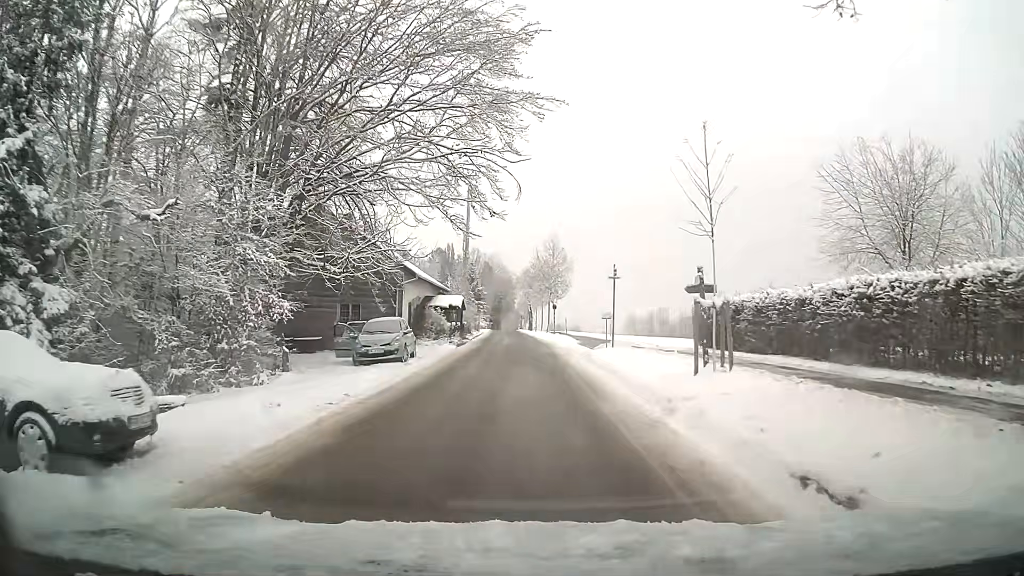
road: residential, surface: asphalt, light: Day
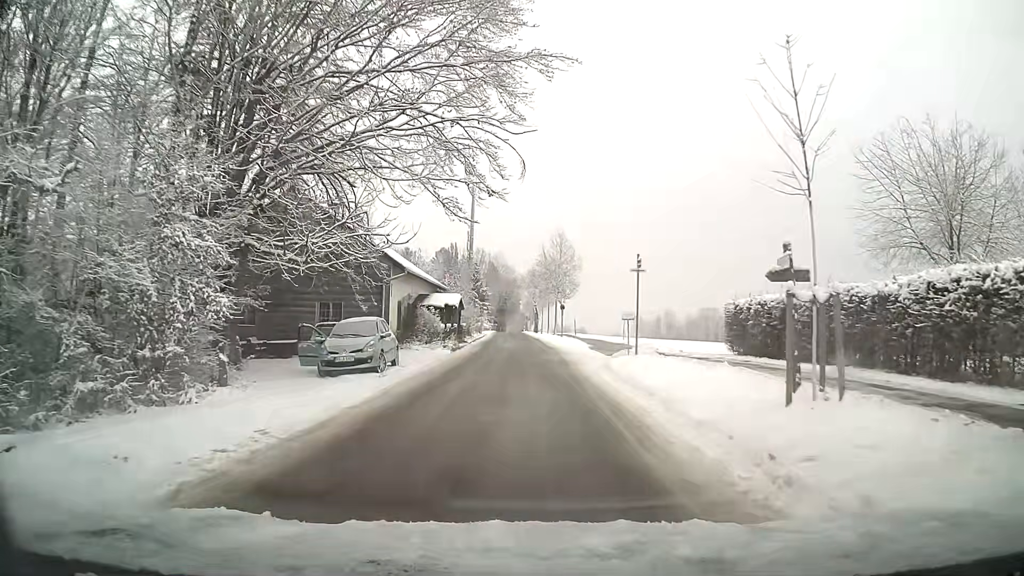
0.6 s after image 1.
(0.0, +4.2) m; 0°
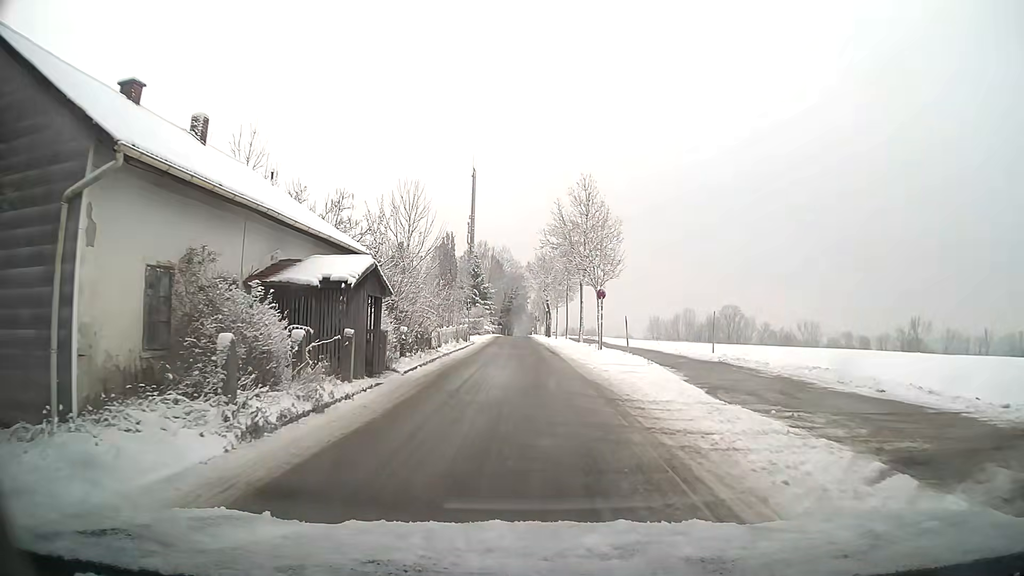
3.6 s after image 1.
(0.0, +21.2) m; 0°
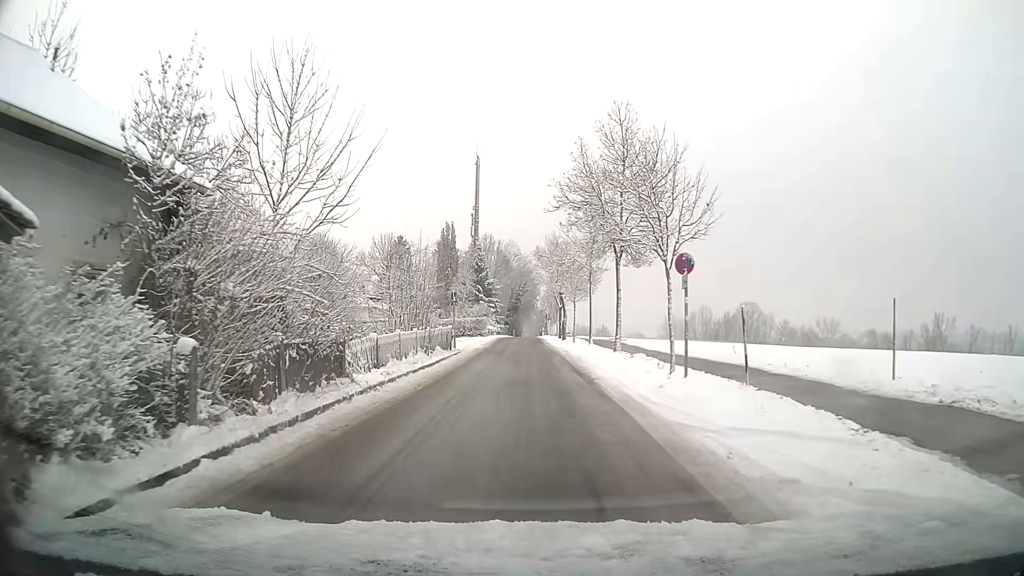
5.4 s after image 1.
(-0.1, +12.8) m; -1°
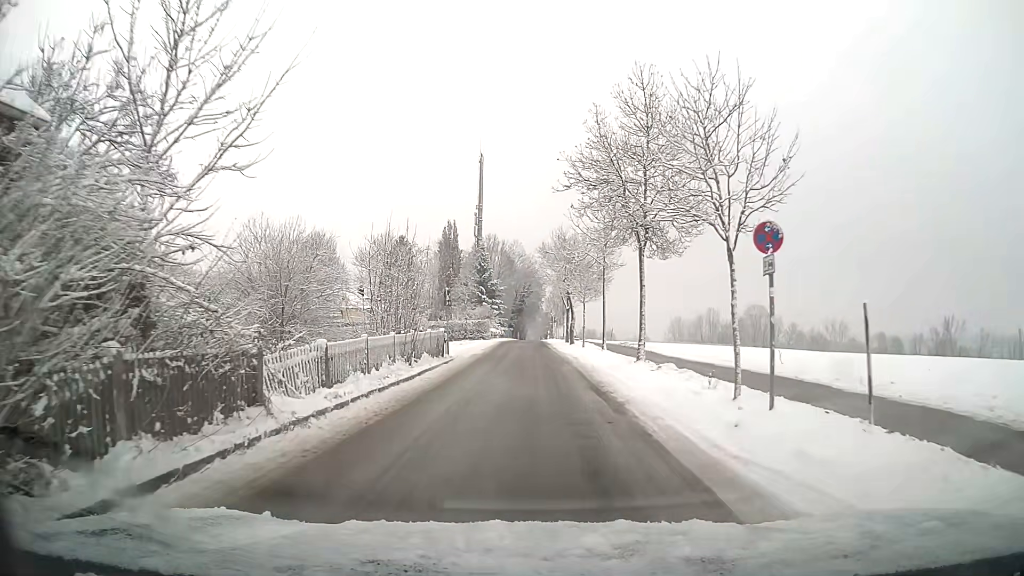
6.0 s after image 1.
(0.0, +4.3) m; 0°
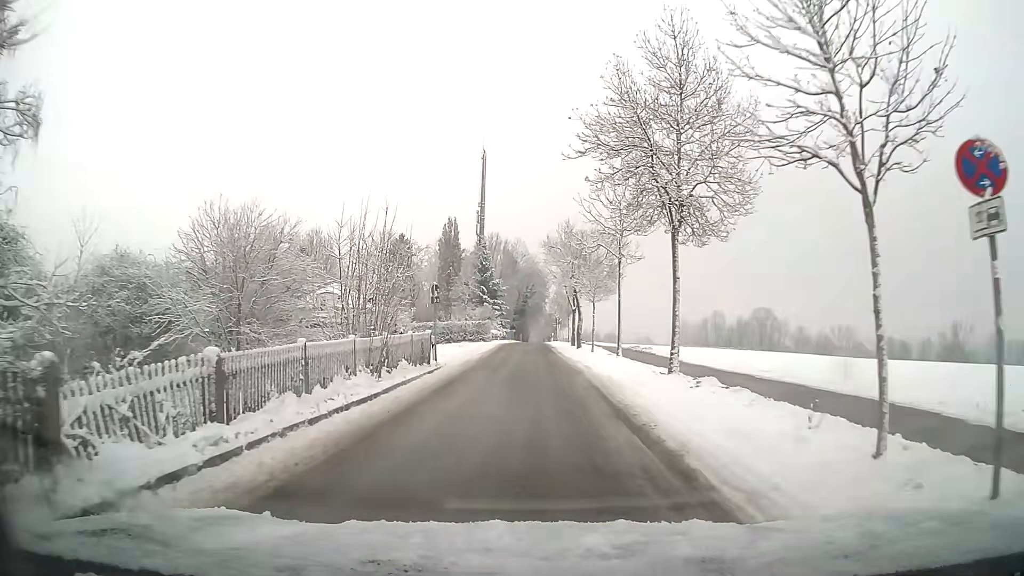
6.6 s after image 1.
(0.0, +4.3) m; 0°
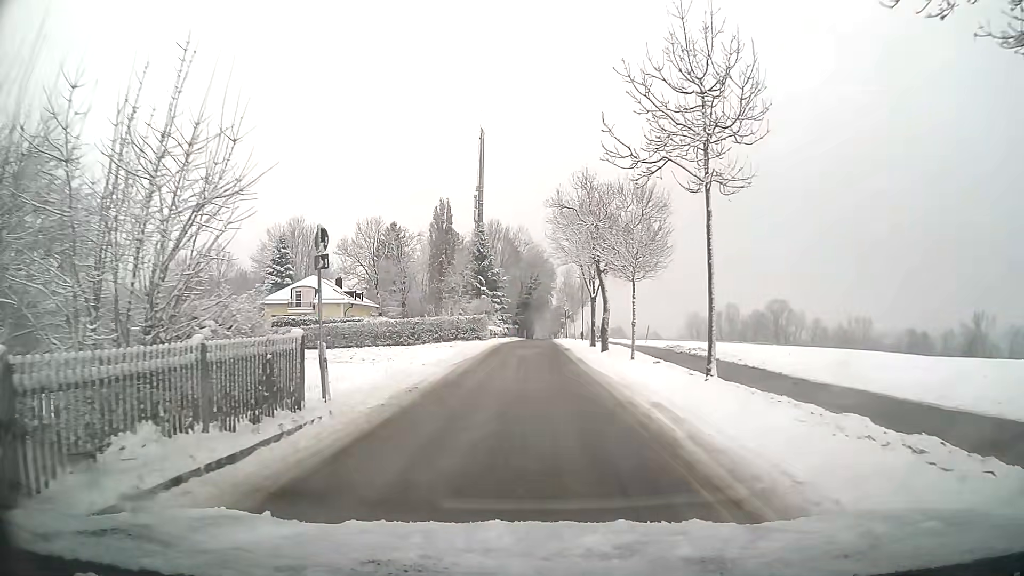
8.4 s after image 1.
(-0.1, +13.1) m; 0°
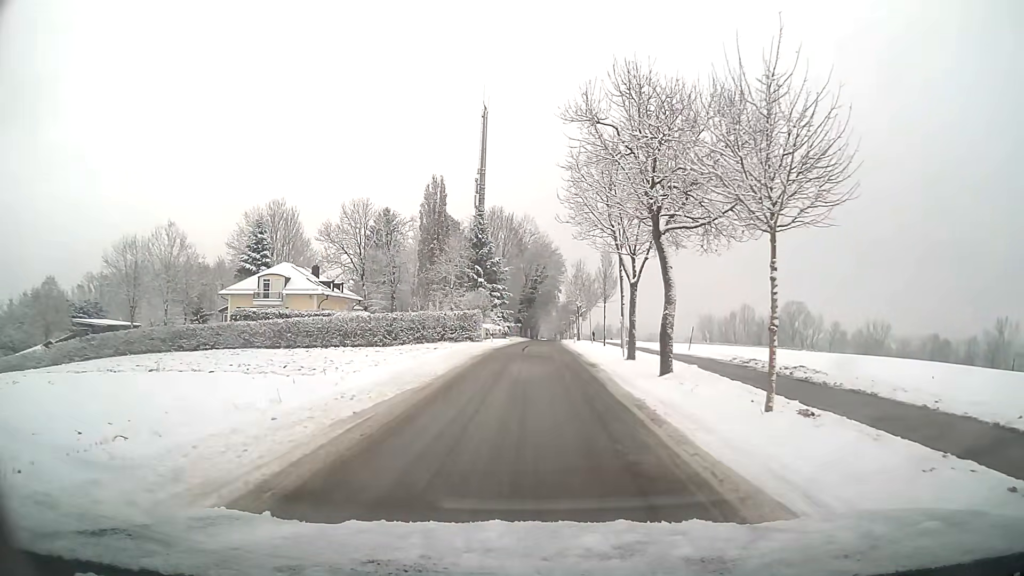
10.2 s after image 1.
(-0.1, +13.2) m; -1°
